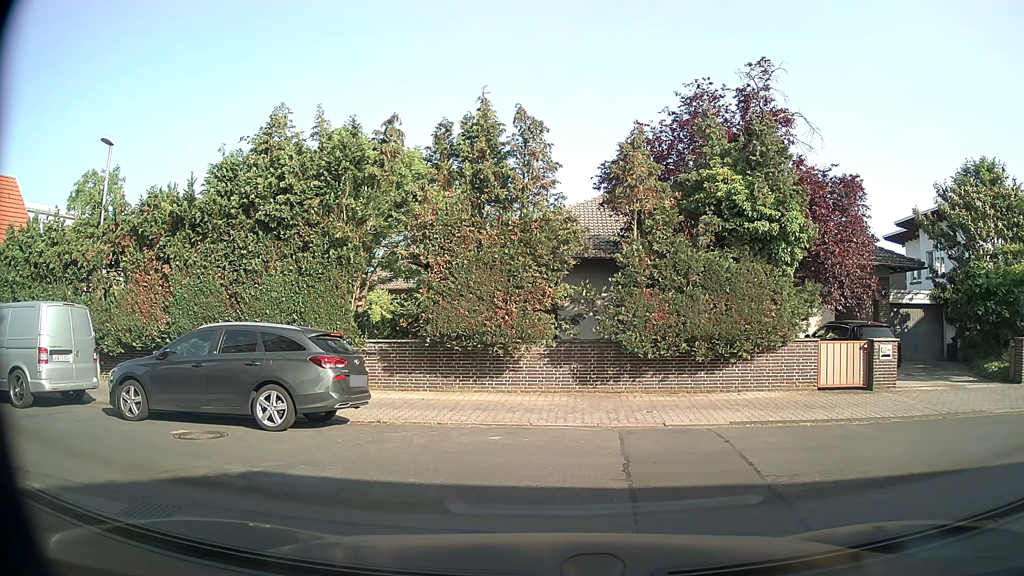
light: Day
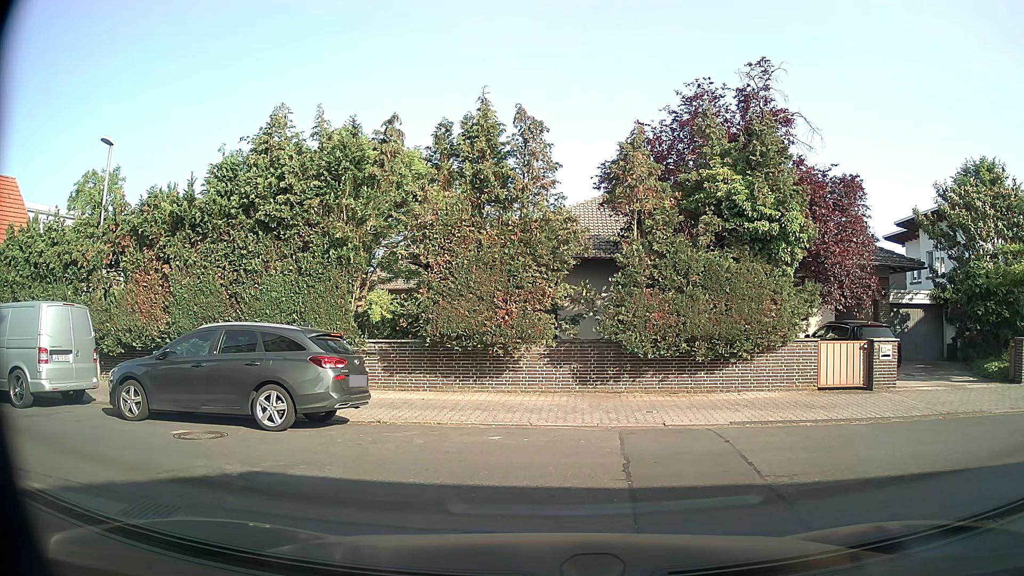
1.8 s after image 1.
(0.0, 0.0) m; 0°
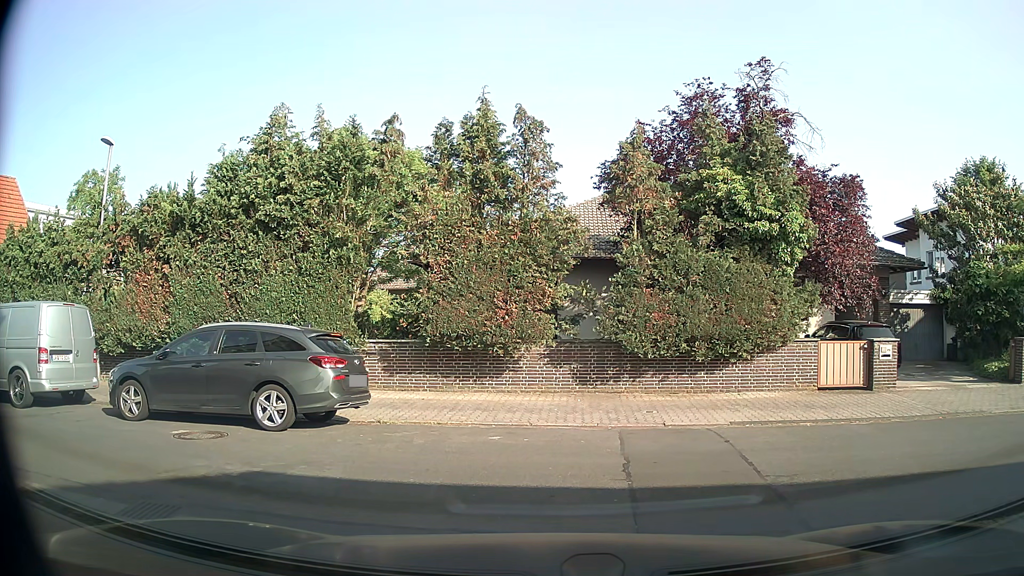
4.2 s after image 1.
(0.0, 0.0) m; 0°
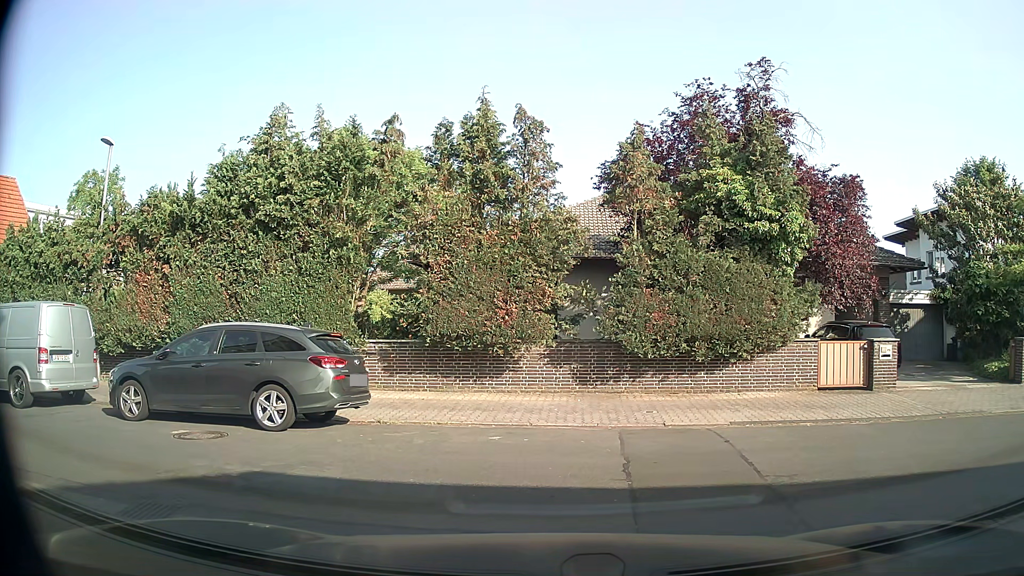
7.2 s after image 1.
(0.0, 0.0) m; 0°
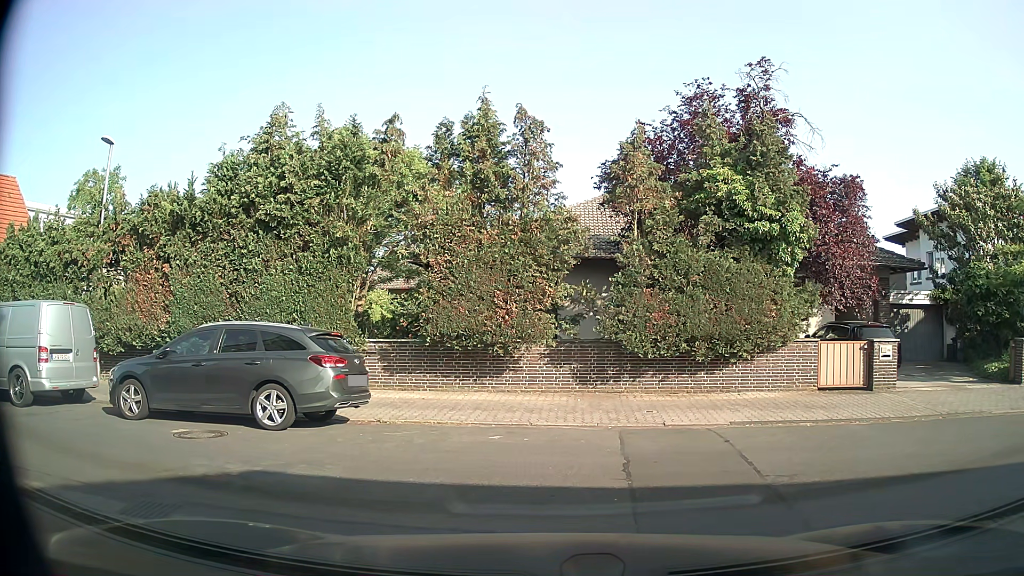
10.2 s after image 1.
(0.0, 0.0) m; 0°
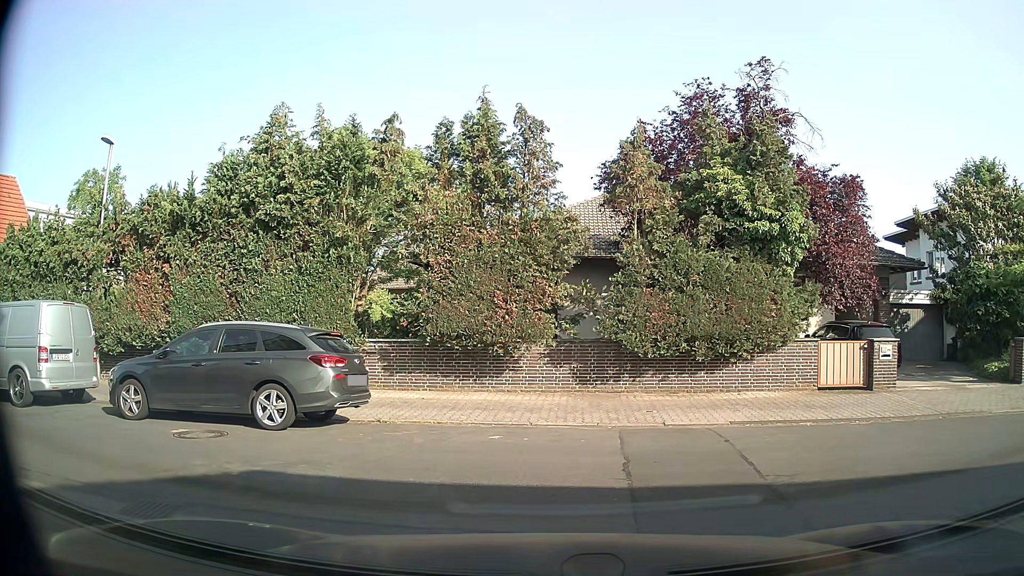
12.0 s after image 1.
(0.0, +0.1) m; 0°
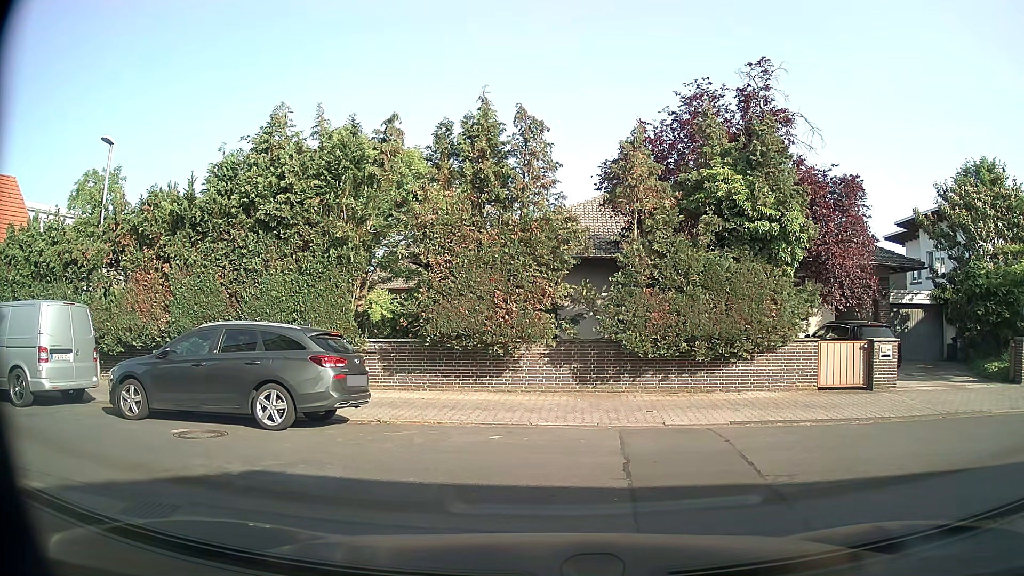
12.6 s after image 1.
(0.0, 0.0) m; 0°
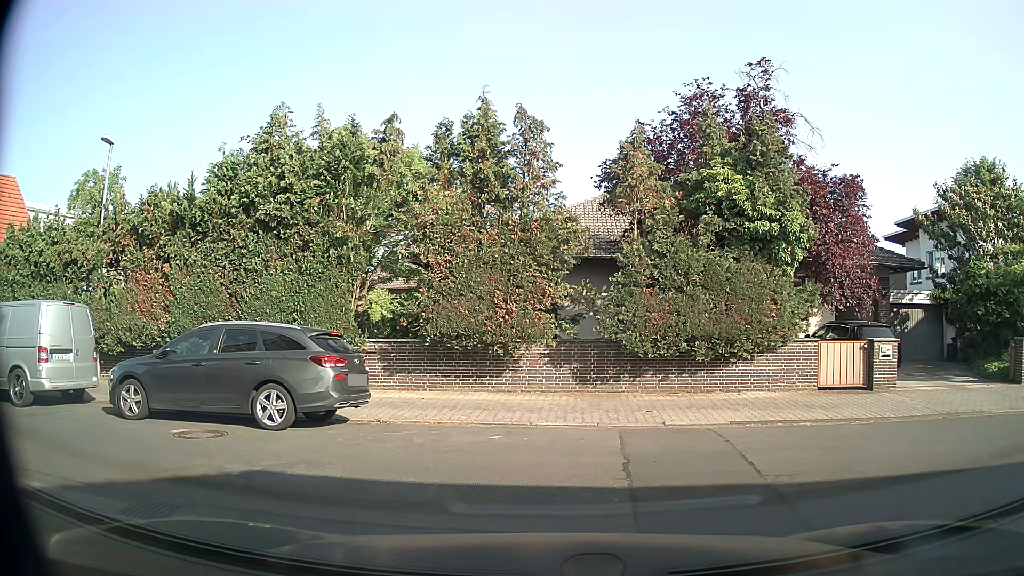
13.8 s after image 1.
(0.0, 0.0) m; 0°
